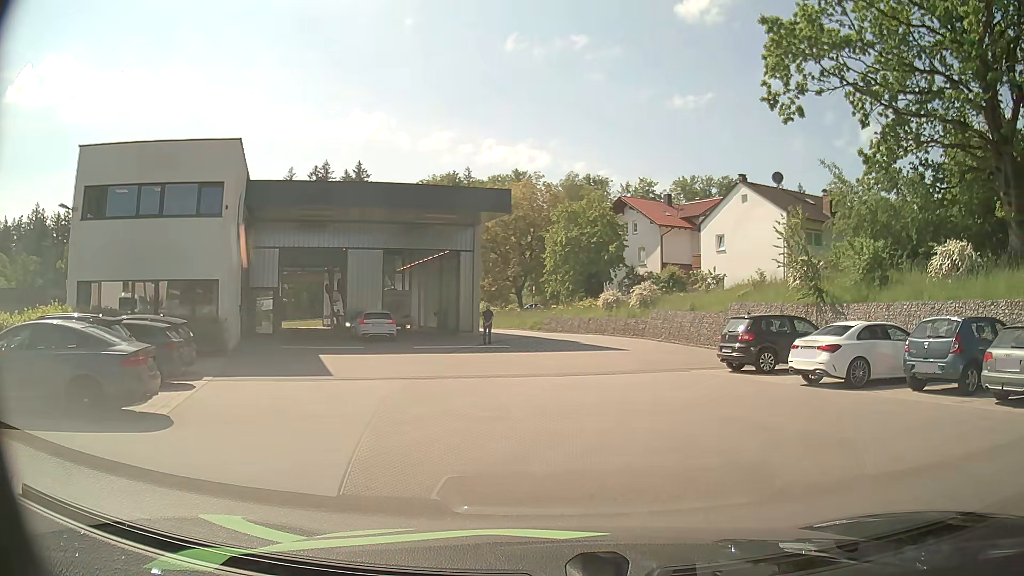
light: Day
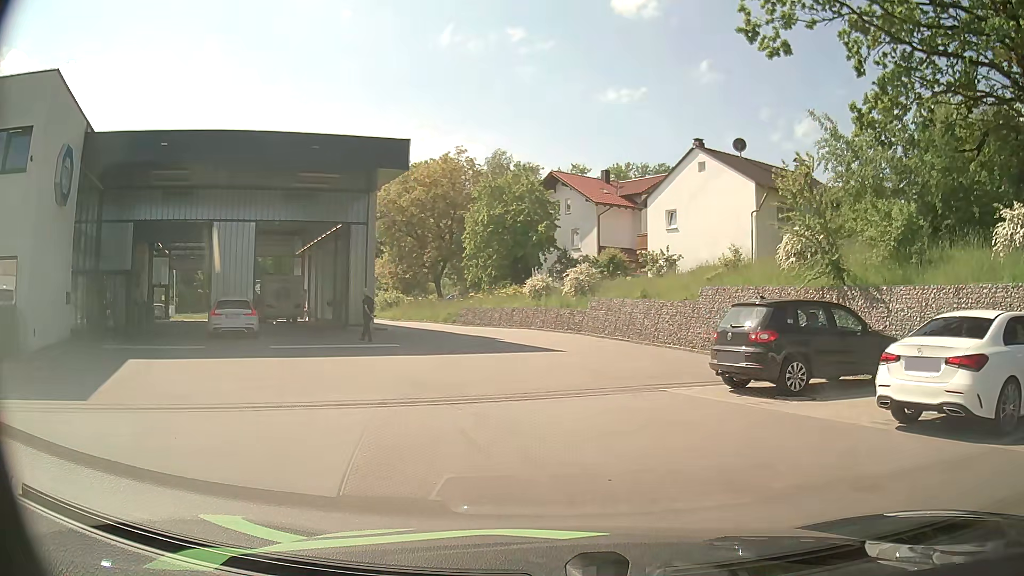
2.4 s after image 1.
(+0.6, +7.8) m; +6°
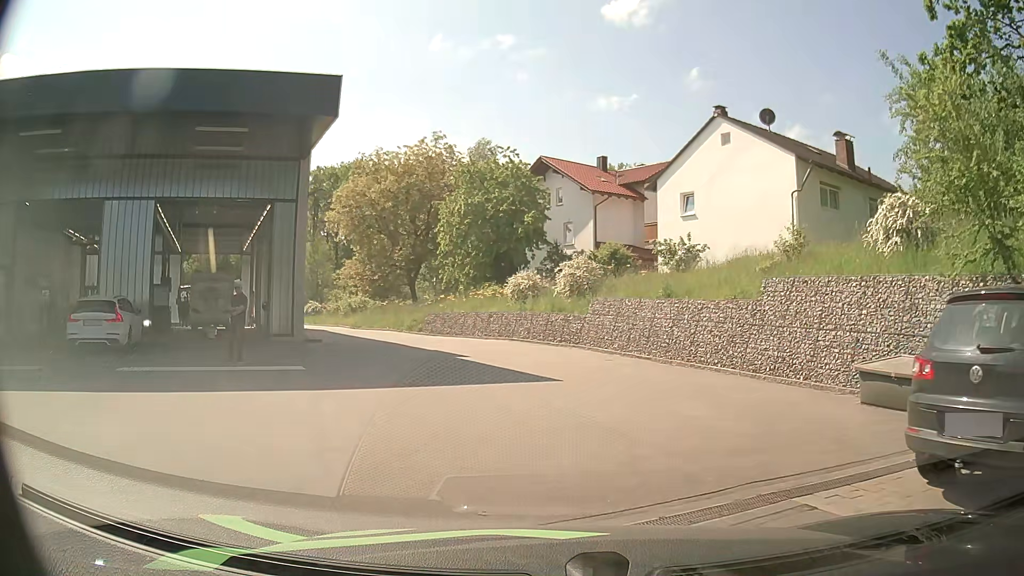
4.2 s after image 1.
(0.0, +7.5) m; +1°
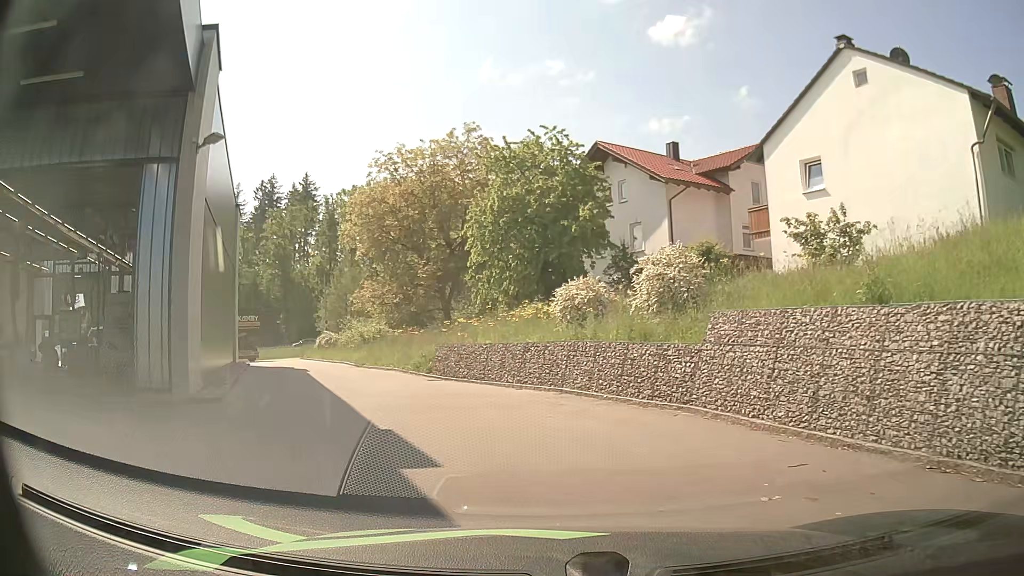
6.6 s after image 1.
(-0.2, +10.4) m; -7°
